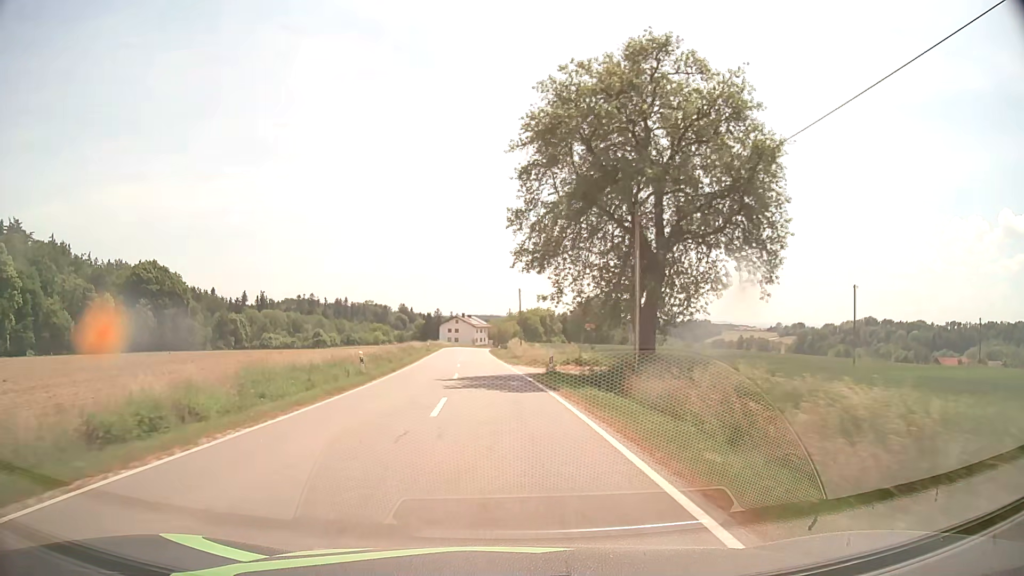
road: tertiary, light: Day
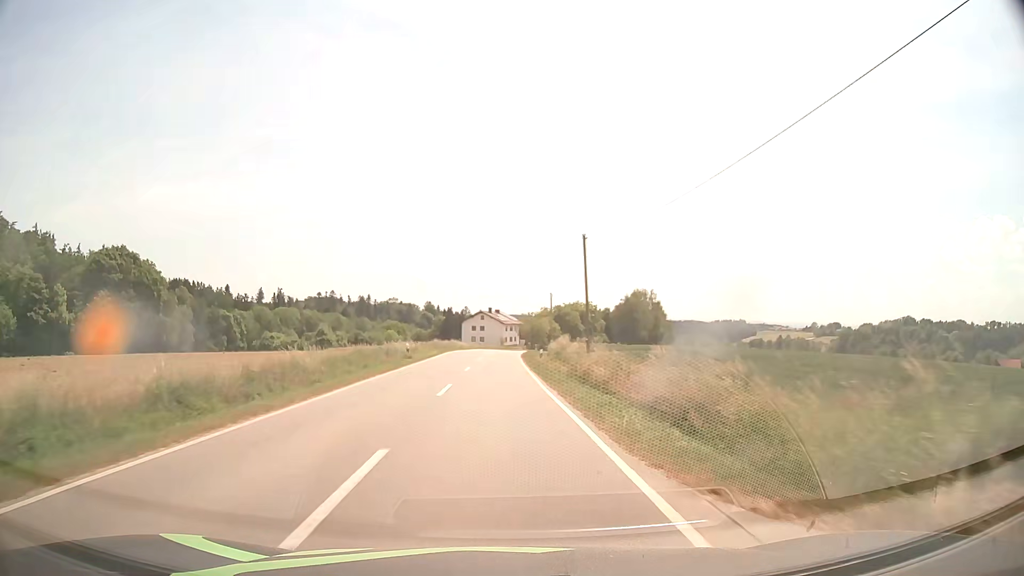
(-0.9, +32.2) m; -2°
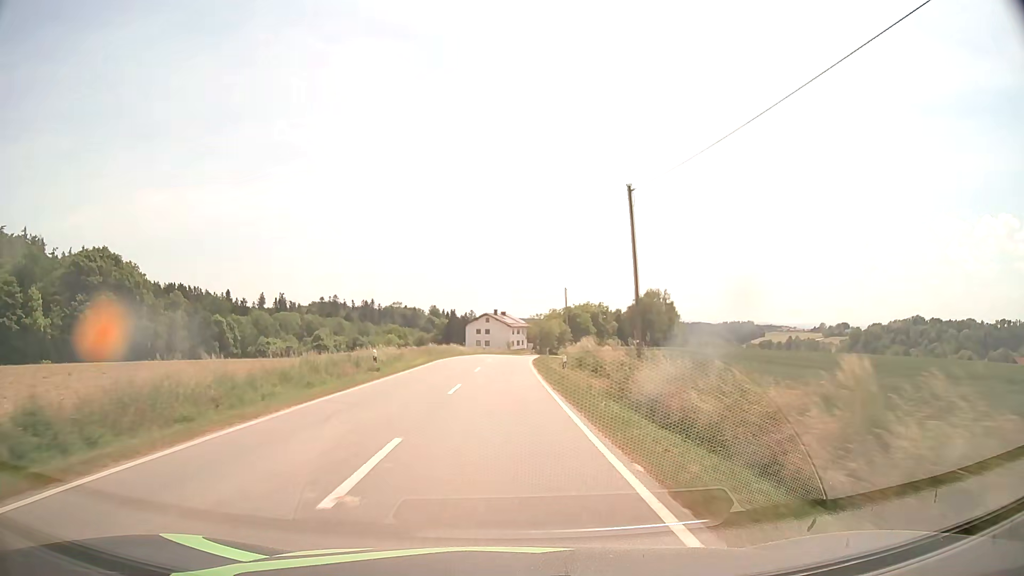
(-0.1, +10.8) m; -1°
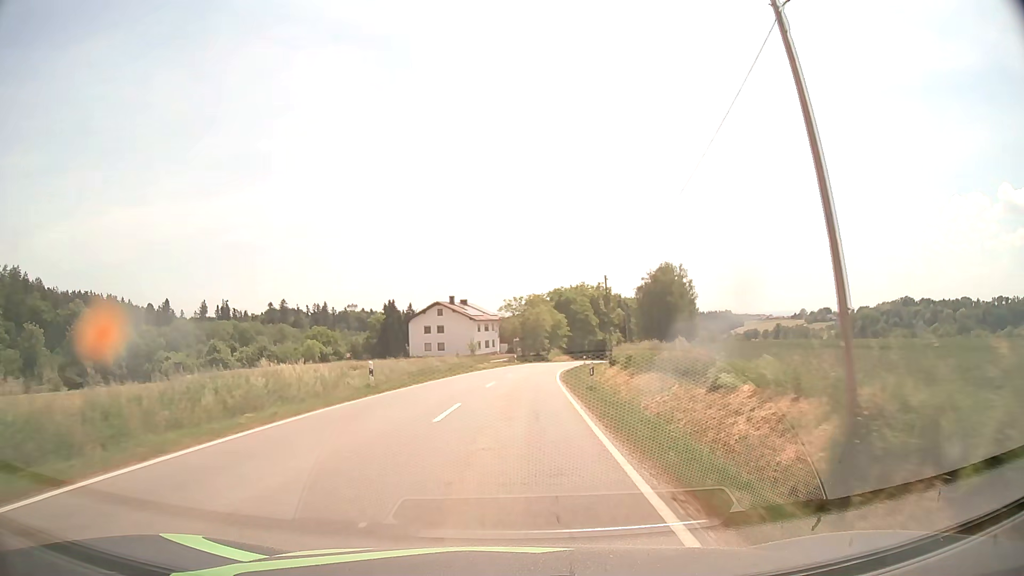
(+0.8, +53.6) m; +3°
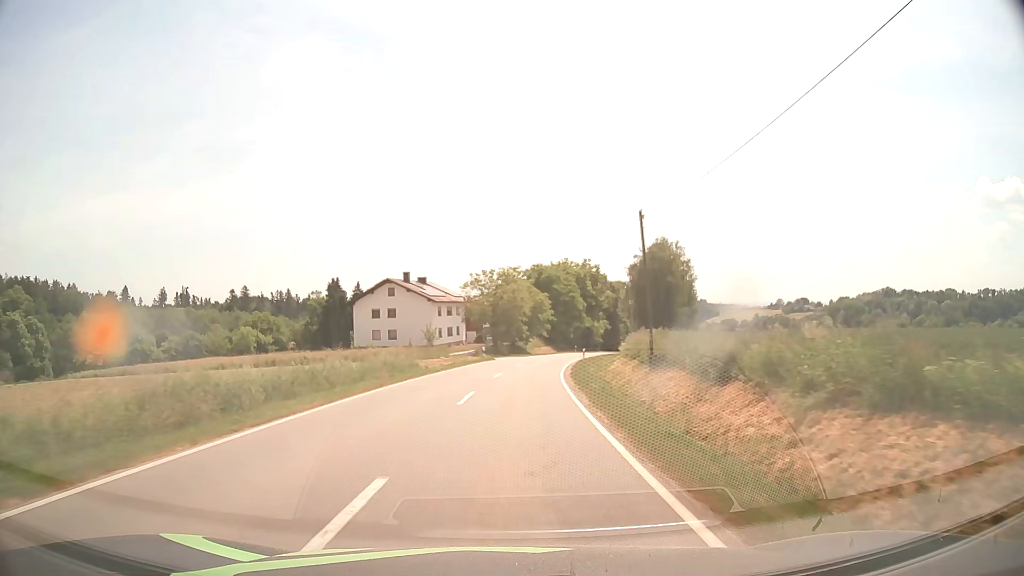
(+0.4, +21.6) m; +2°
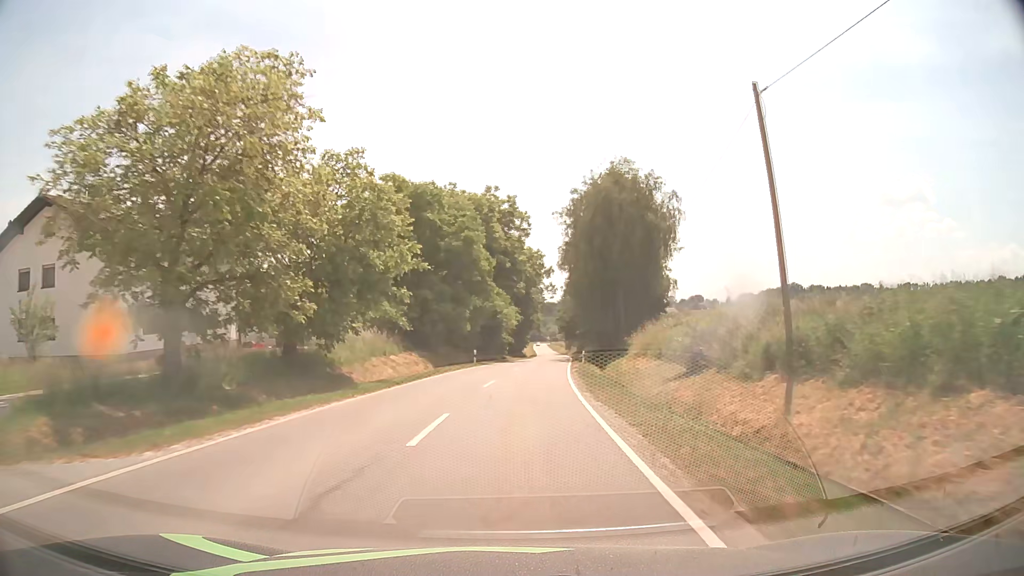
(+4.3, +53.8) m; +10°
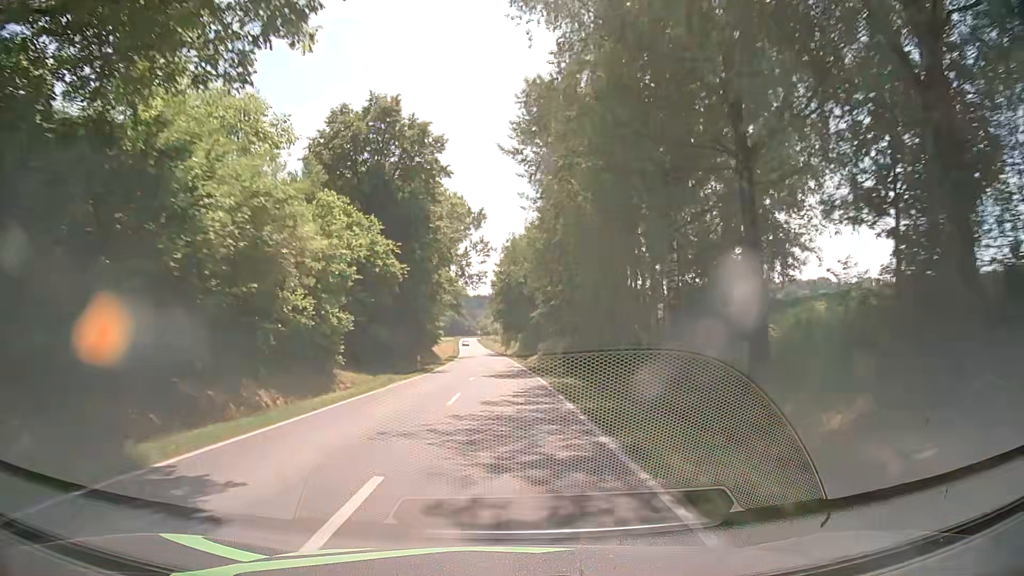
(+4.2, +53.7) m; +6°
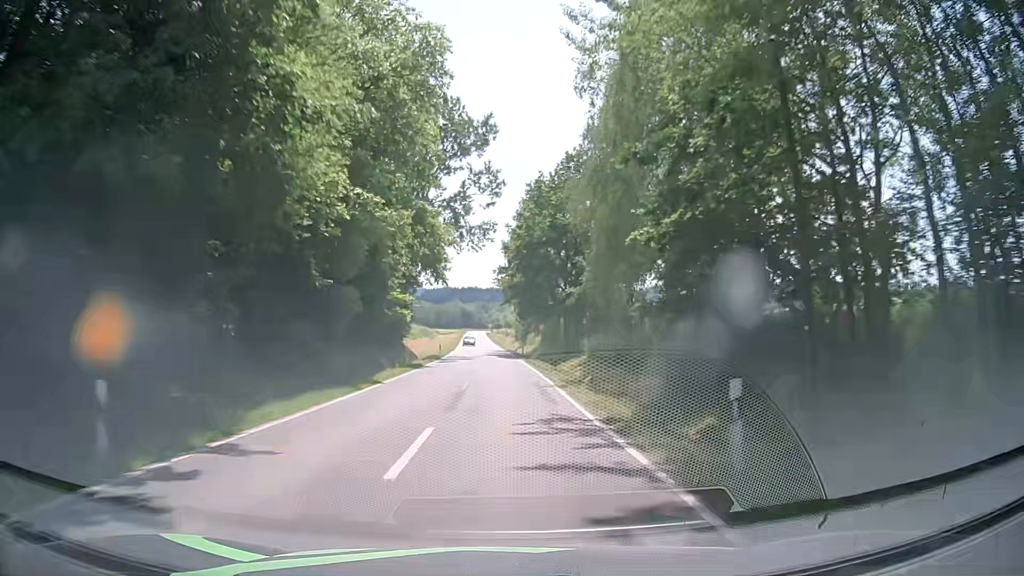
(-0.2, +32.5) m; -1°
(0, +10) (0, +20) (0, +30) (0, +40) (0, +50) (-1, +60) (-1, +70) (-1, +80) (-2, +90) (-2, +100) m
